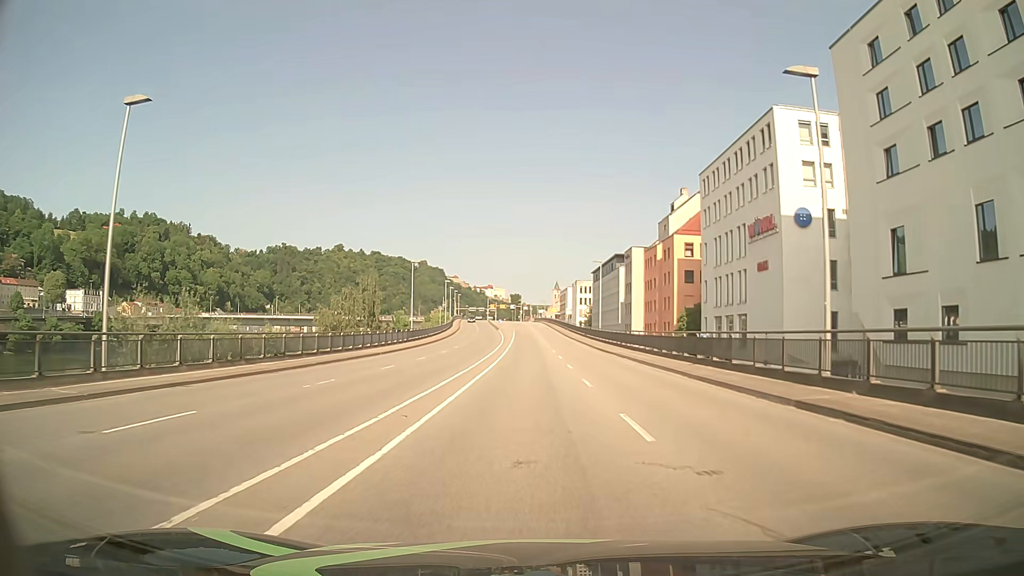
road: primary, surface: asphalt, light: Day
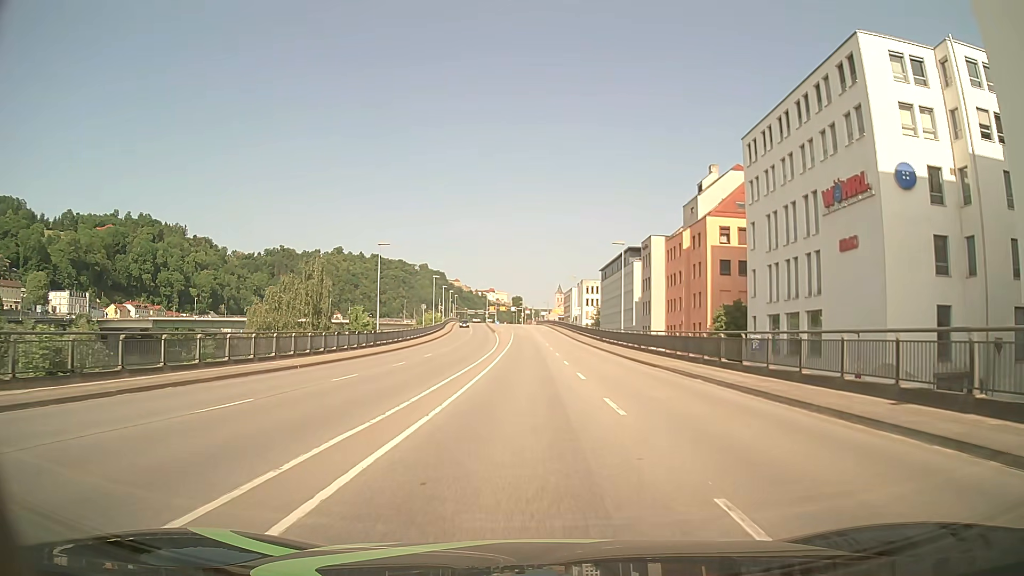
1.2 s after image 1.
(0.0, +15.3) m; 0°
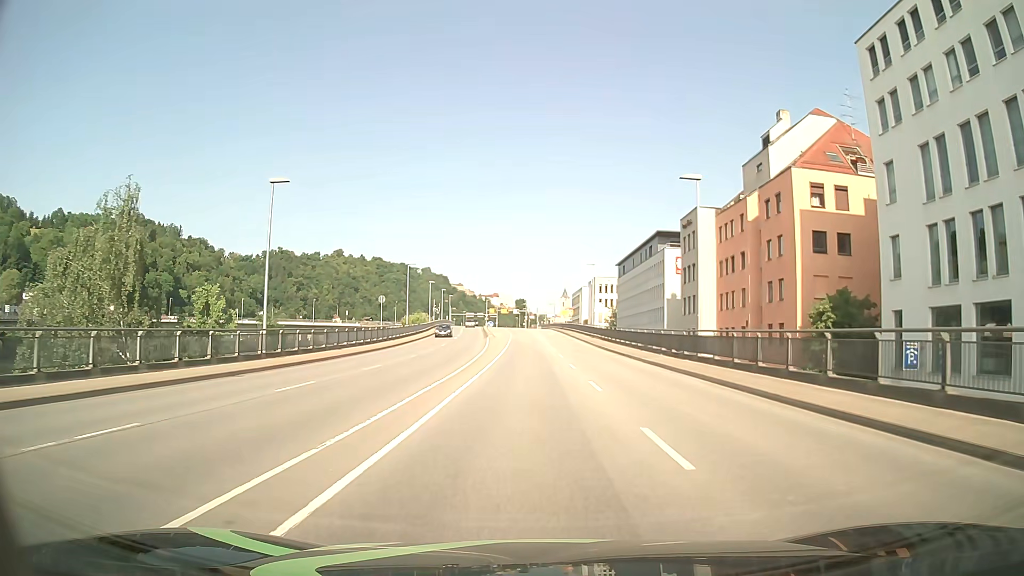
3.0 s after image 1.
(-0.1, +22.8) m; 0°
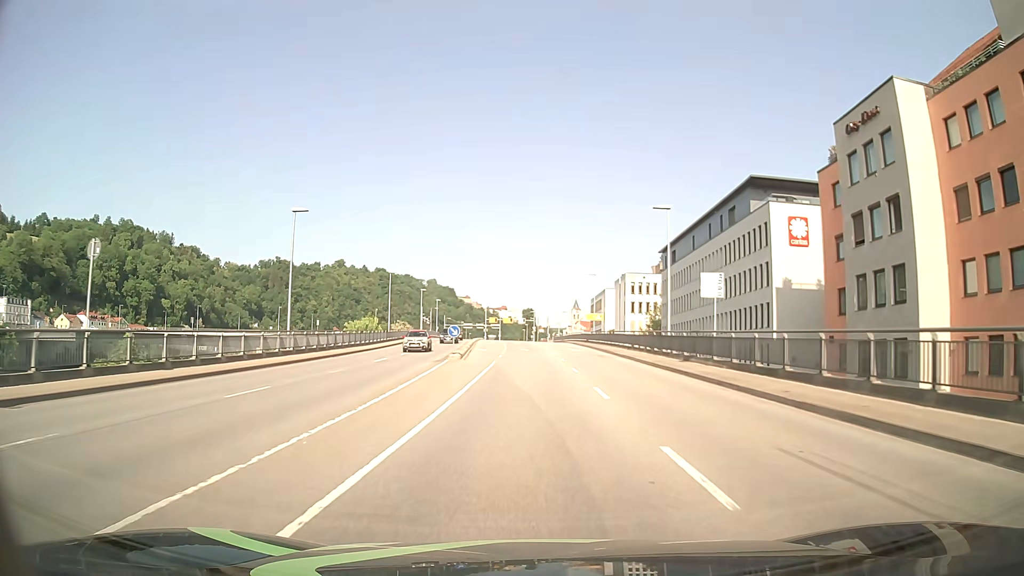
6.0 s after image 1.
(-0.4, +37.6) m; -1°
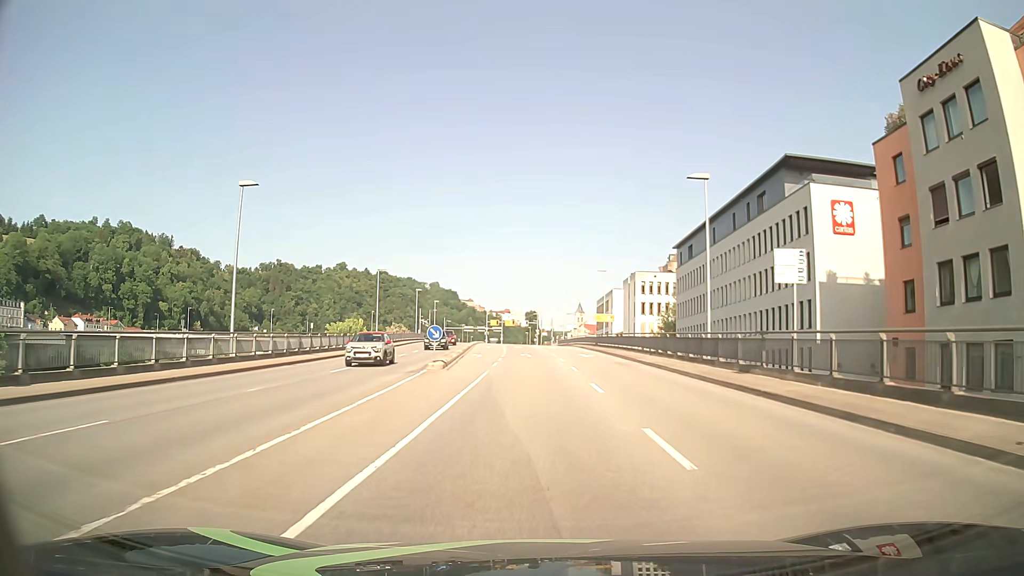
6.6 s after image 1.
(0.0, +7.5) m; 0°
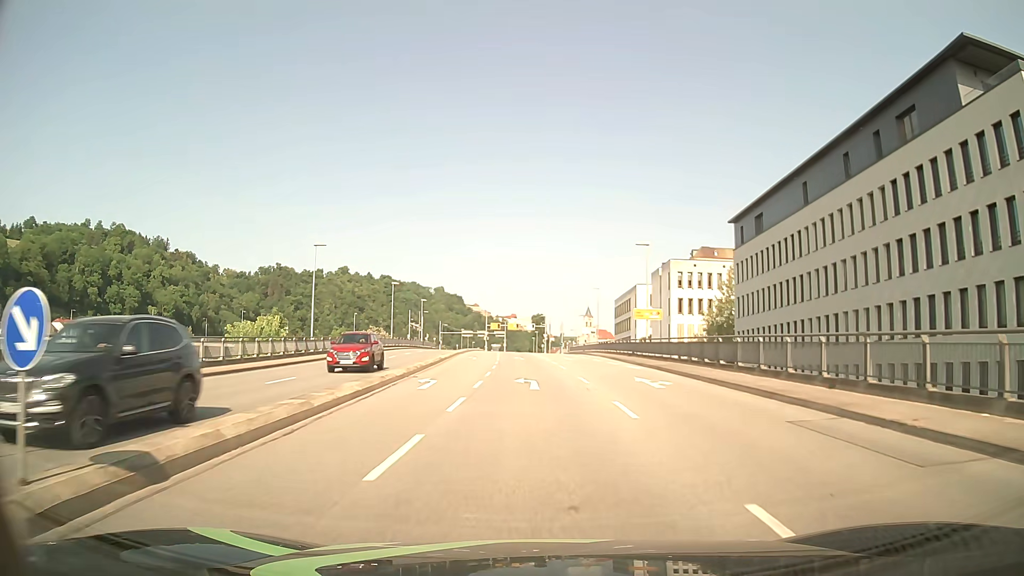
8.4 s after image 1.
(-0.1, +22.5) m; -1°
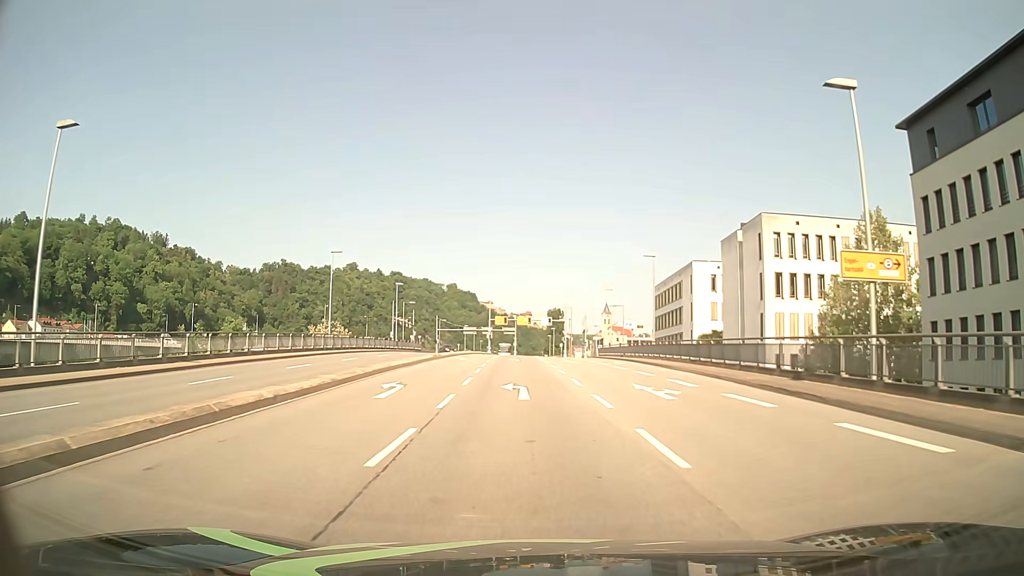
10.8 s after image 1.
(-0.3, +30.1) m; -1°
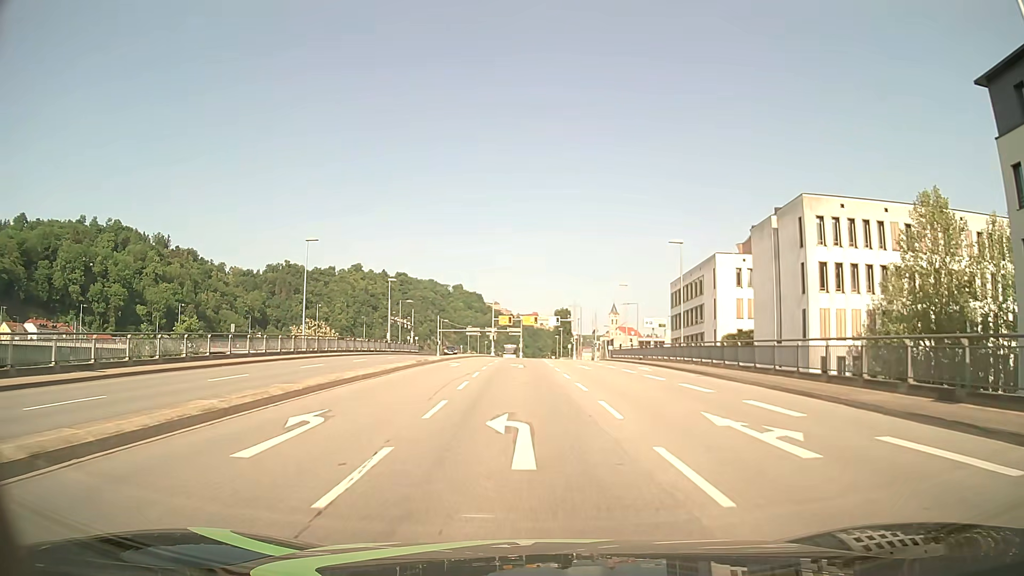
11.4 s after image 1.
(0.0, +7.6) m; -1°
(0, +10) (0, +20) (0, +30) (-1, +40) (-1, +50) (-1, +60) (-1, +70) (0, +80) (0, +90) (+1, +100) m
